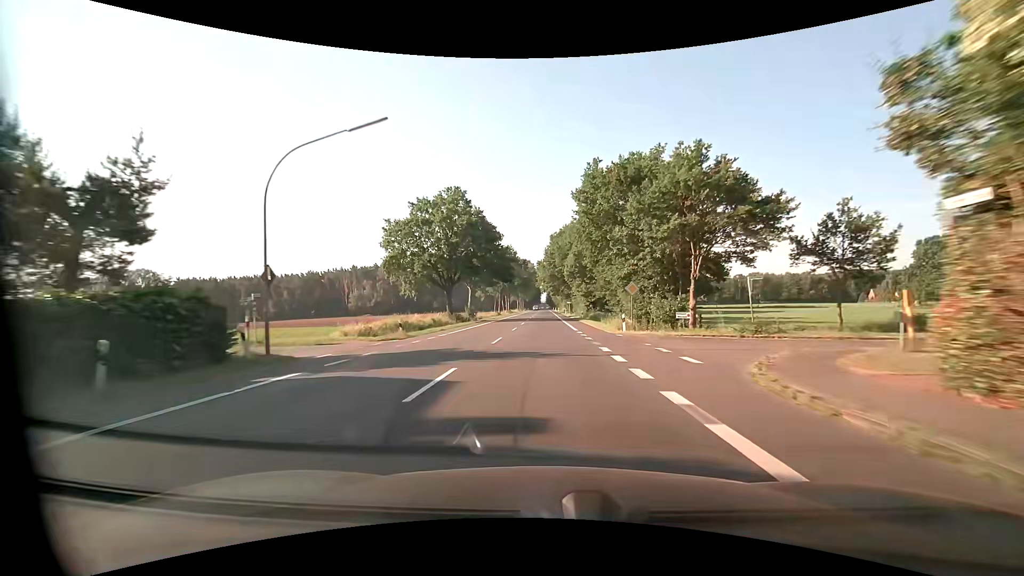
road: primary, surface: asphalt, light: Day
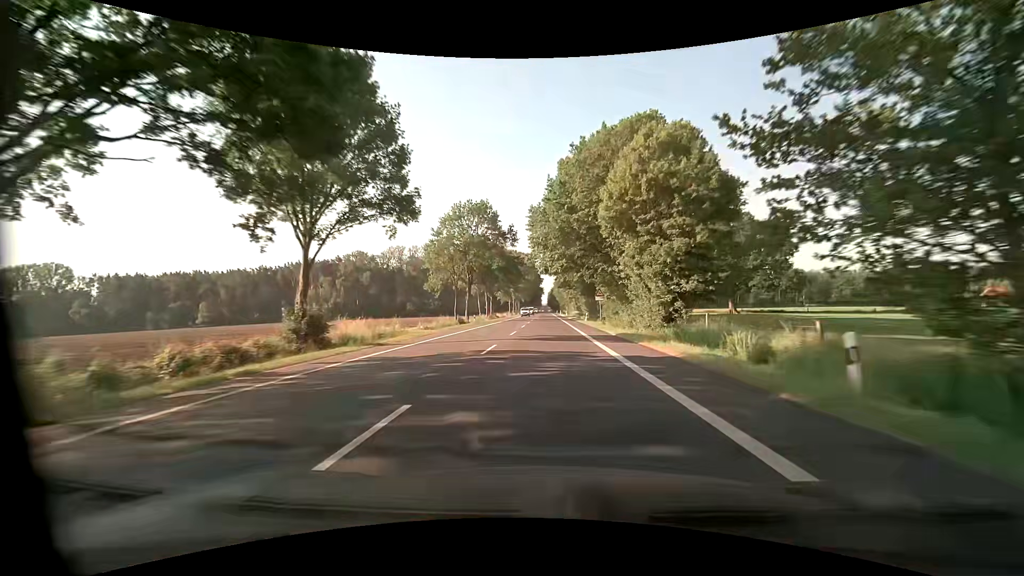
(-0.4, +52.7) m; 0°
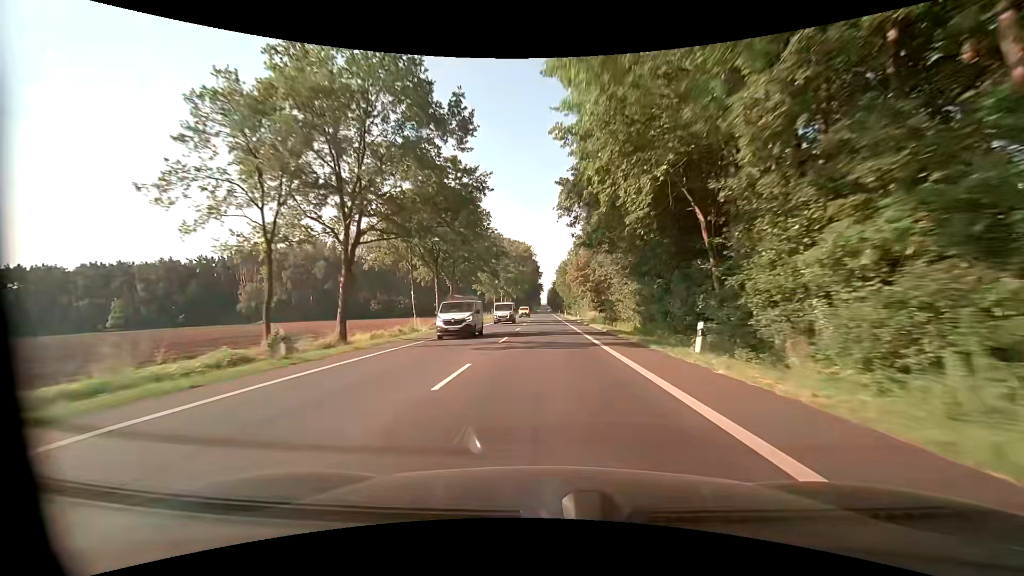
(0.0, +43.1) m; 0°
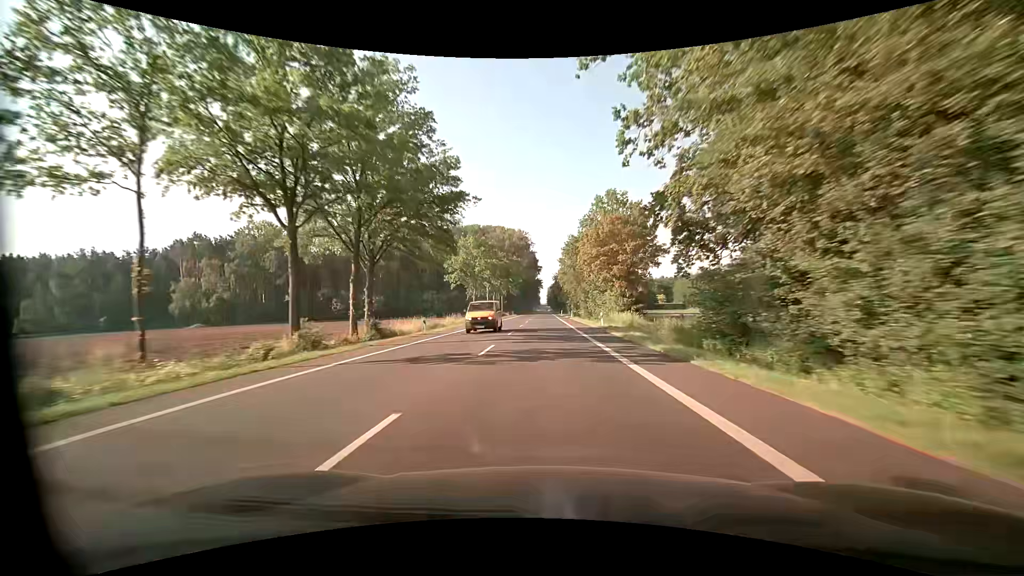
(0.0, +30.1) m; 0°
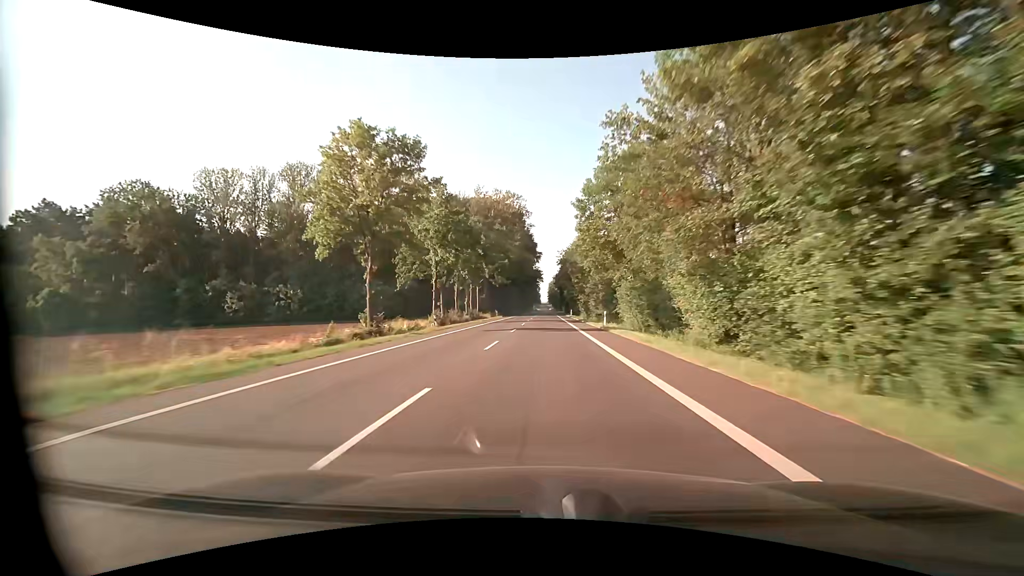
(0.0, +46.5) m; 0°
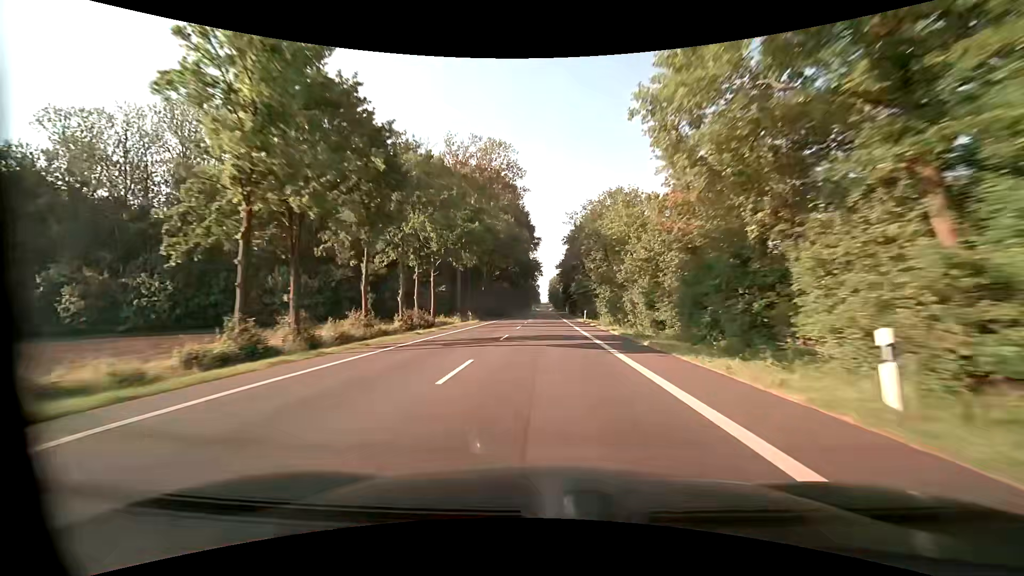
(+0.1, +31.5) m; 0°
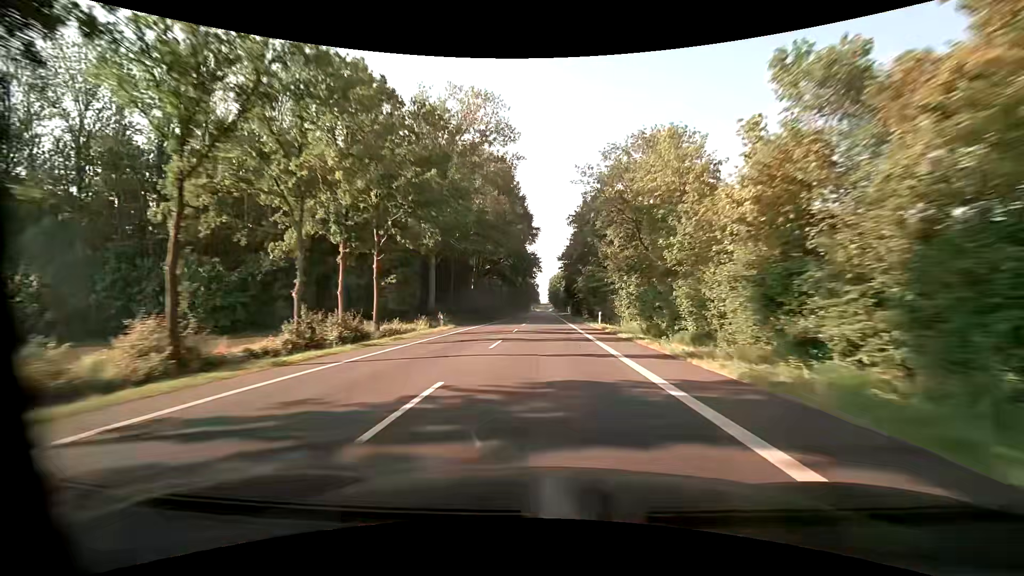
(0.0, +15.9) m; 0°
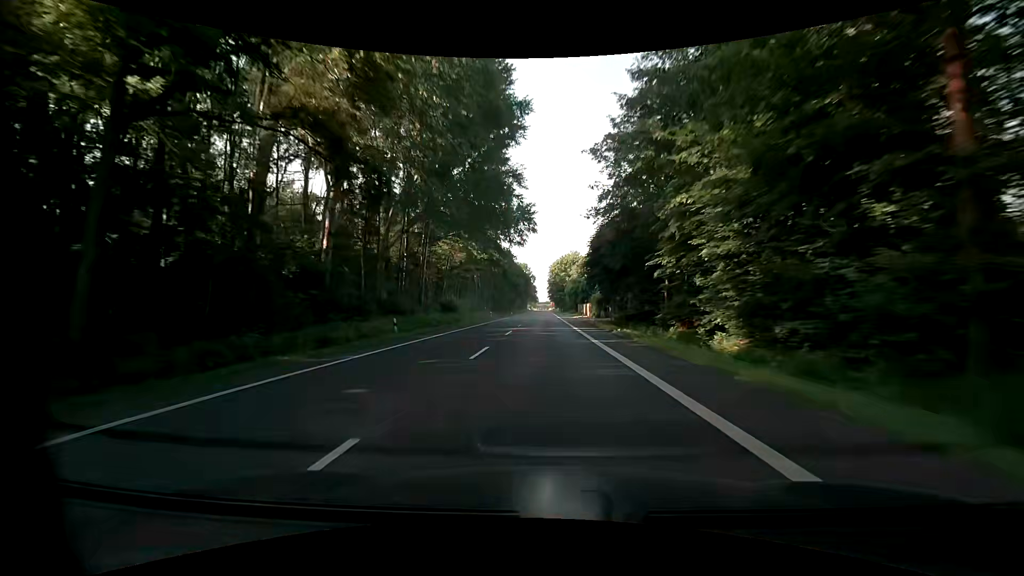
(+0.1, +64.1) m; 0°
(0, +10) (0, +20) (0, +30) (0, +40) (0, +50) (0, +60) (0, +70) (-1, +80) (-1, +90) (-1, +100) m
